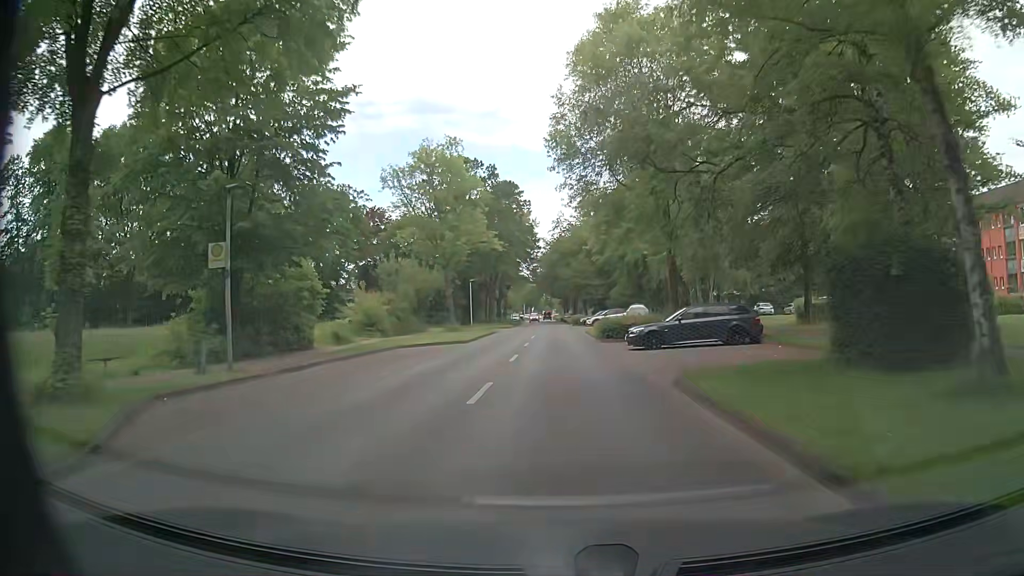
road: unclassified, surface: asphalt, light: Day
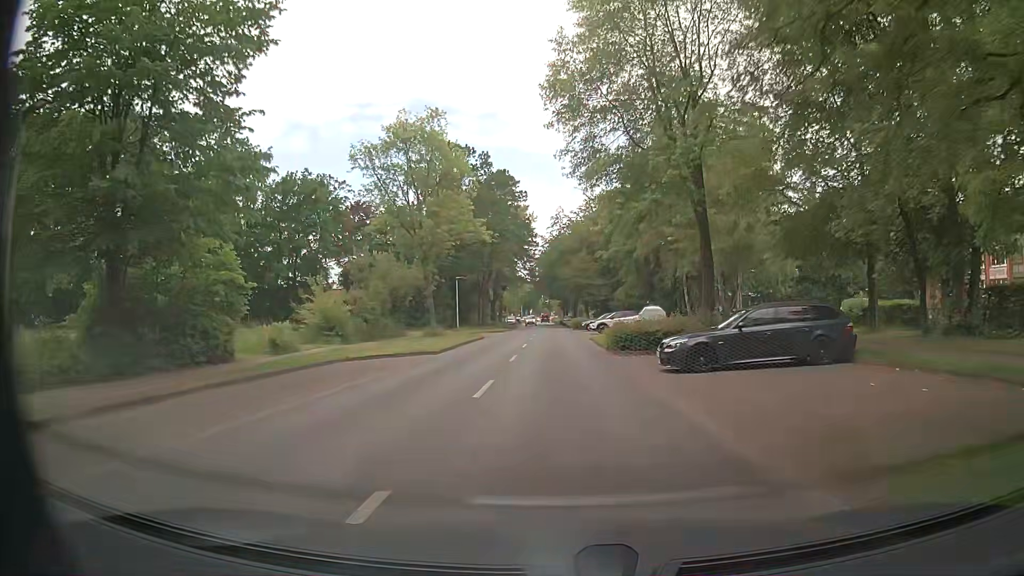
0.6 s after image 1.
(0.0, +7.9) m; 0°
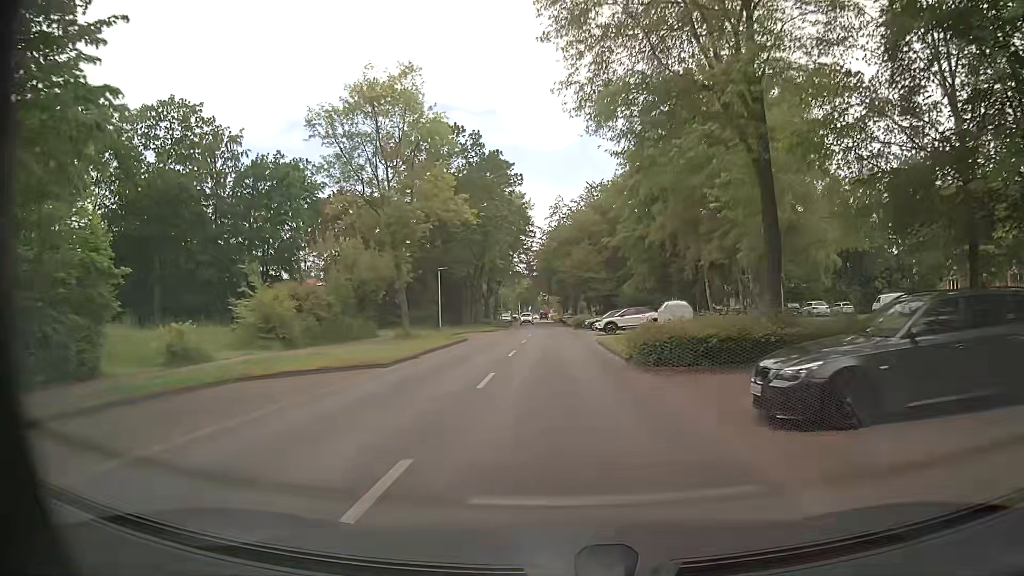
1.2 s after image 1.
(+0.1, +7.9) m; +1°
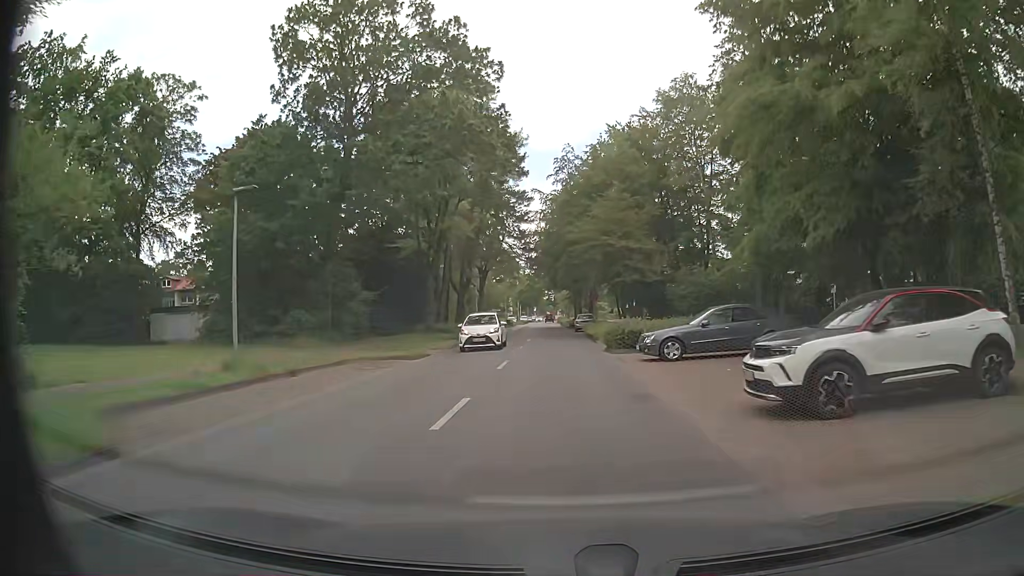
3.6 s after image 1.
(-0.5, +31.5) m; -1°
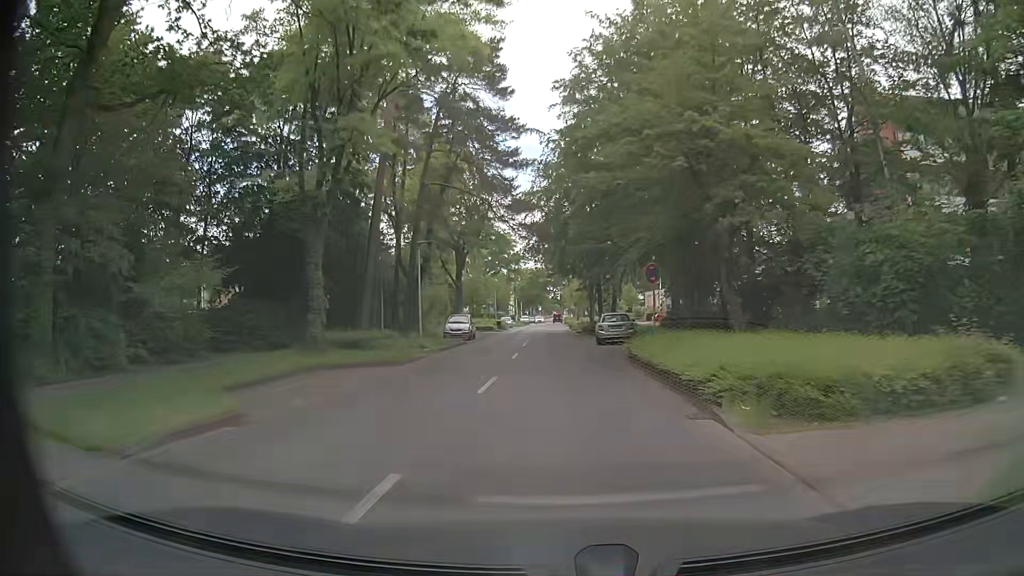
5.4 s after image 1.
(-0.2, +23.4) m; -1°
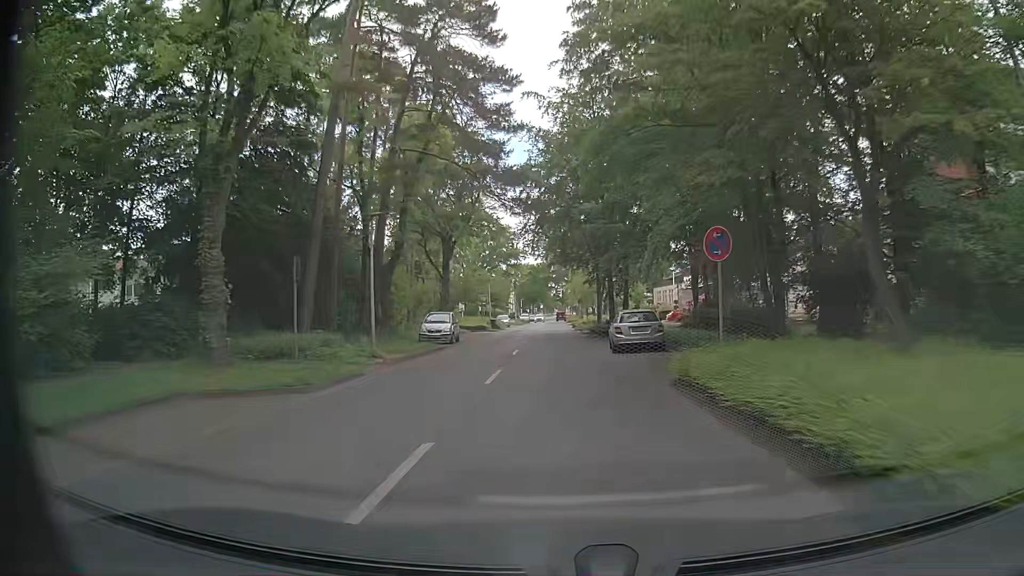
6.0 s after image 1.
(+0.1, +7.8) m; 0°
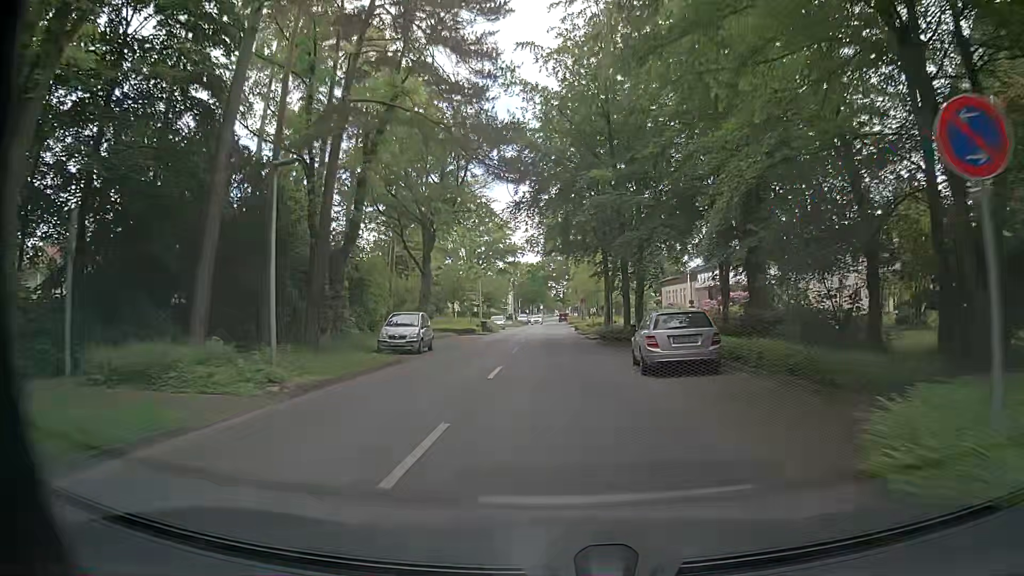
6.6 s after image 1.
(0.0, +7.8) m; -1°
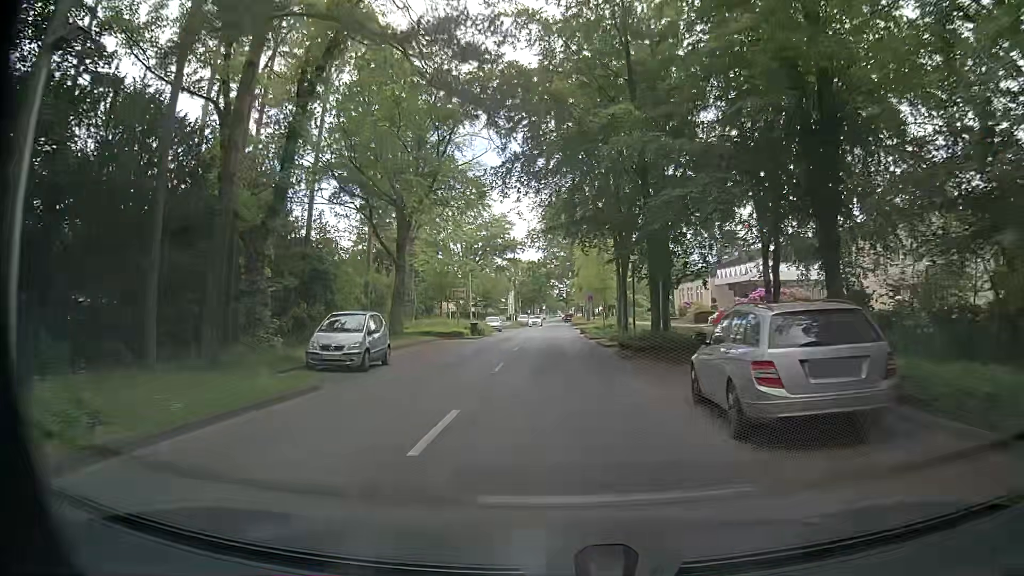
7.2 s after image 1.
(0.0, +7.8) m; 0°
(0, +10) (0, +20) (0, +30) (0, +40) (0, +50) (0, +60) (0, +70) (0, +80) (+1, +90) (+1, +100) m
